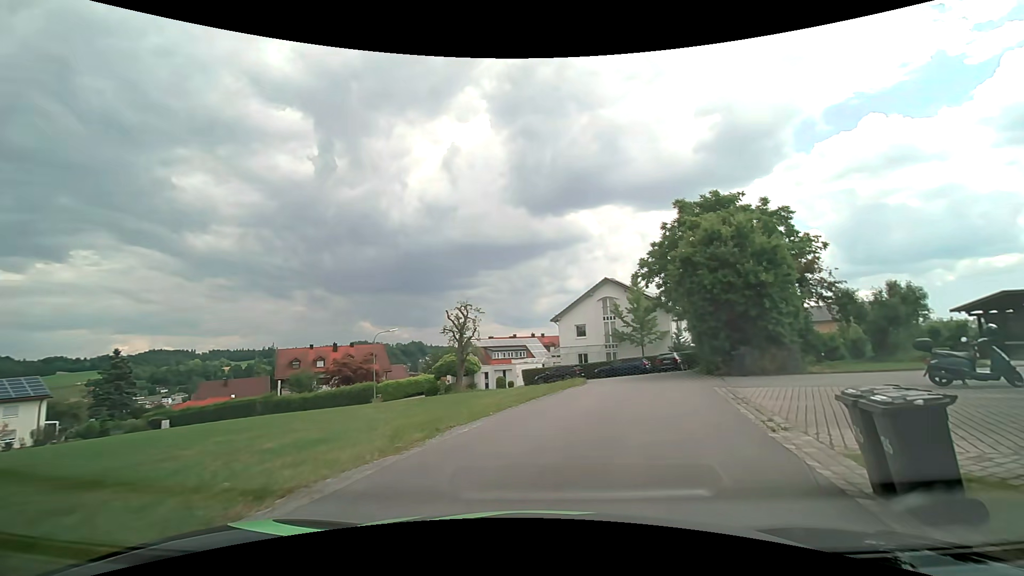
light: Day
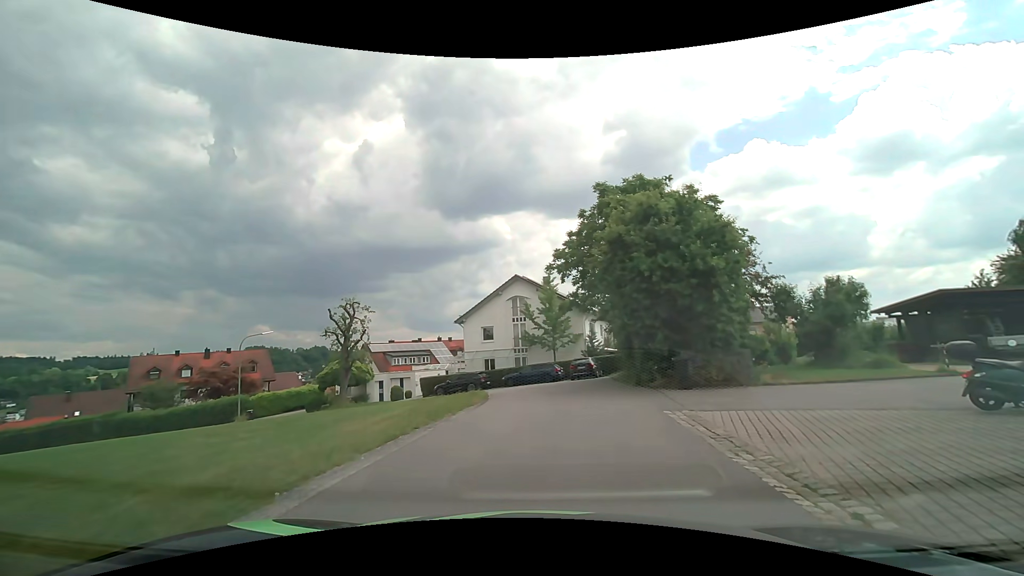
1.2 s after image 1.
(+0.5, +5.3) m; +10°
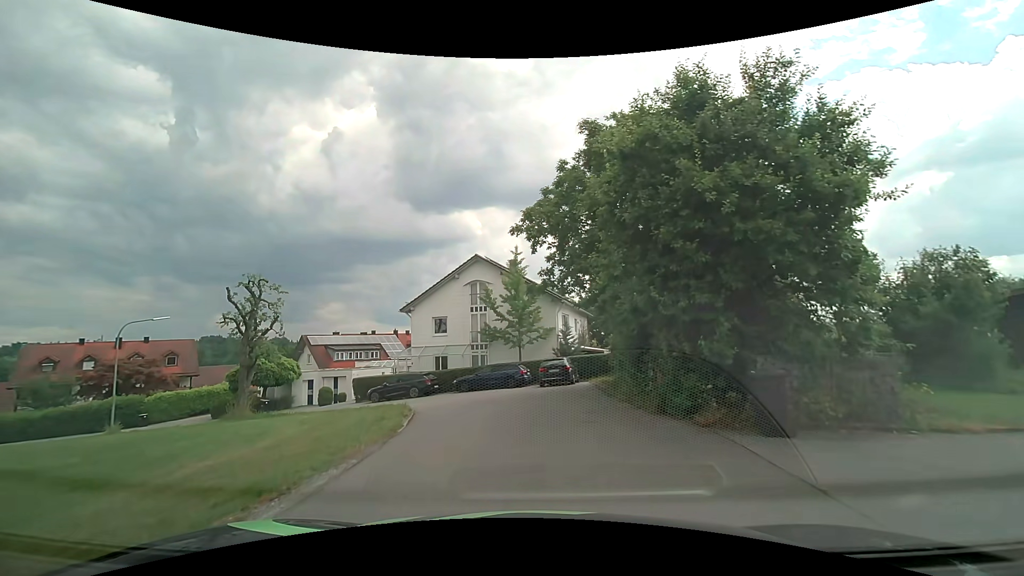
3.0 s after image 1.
(+0.3, +7.6) m; +3°
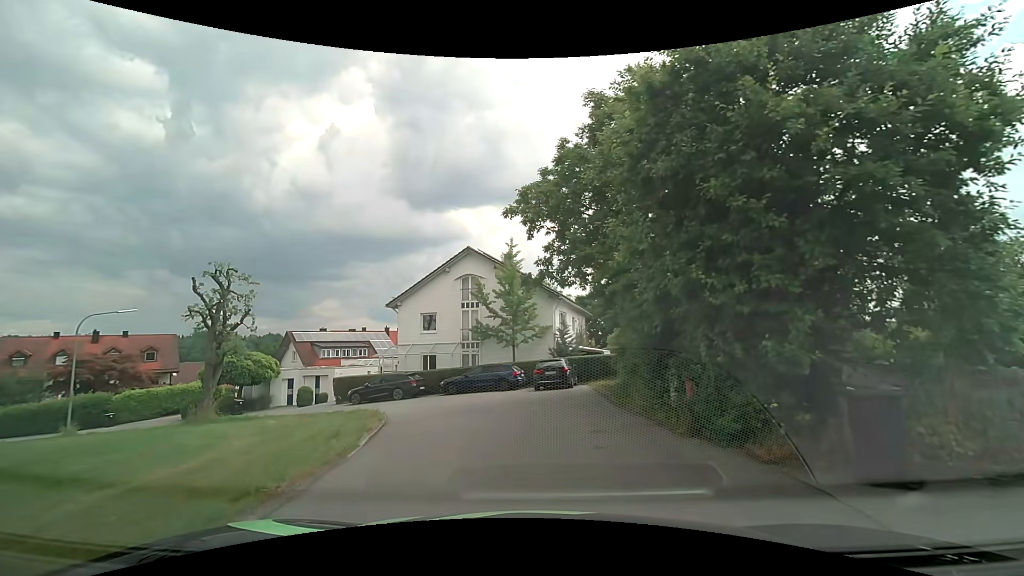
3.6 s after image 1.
(0.0, +2.4) m; +1°
